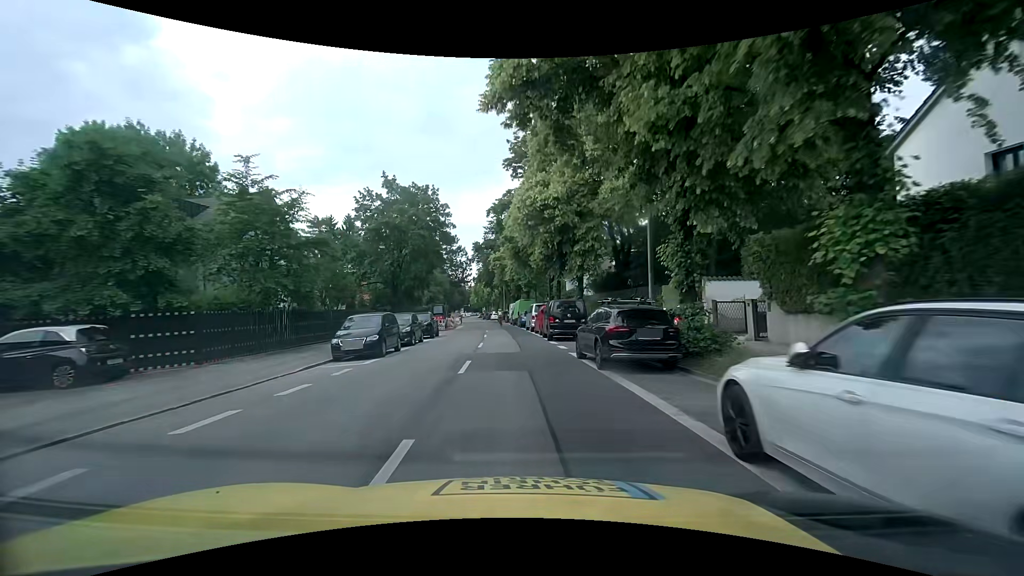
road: secondary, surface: asphalt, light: Day
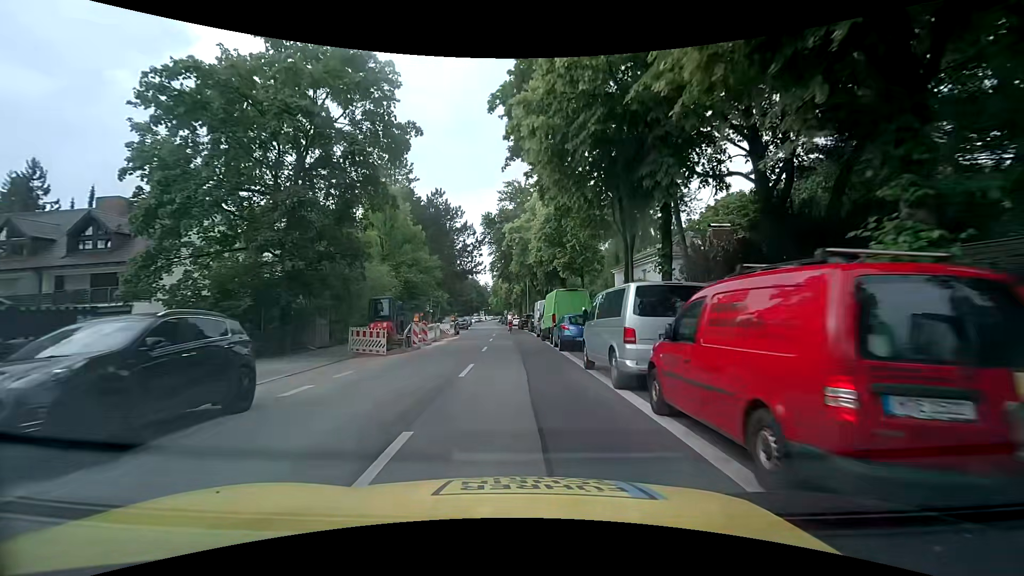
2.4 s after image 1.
(-0.7, +25.4) m; -3°
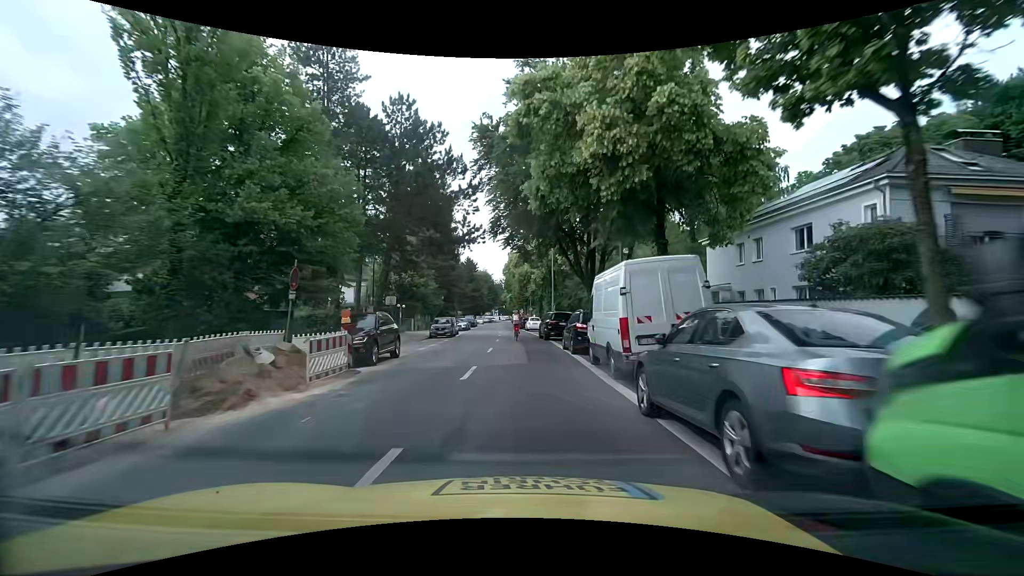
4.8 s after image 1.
(-0.4, +26.4) m; -2°
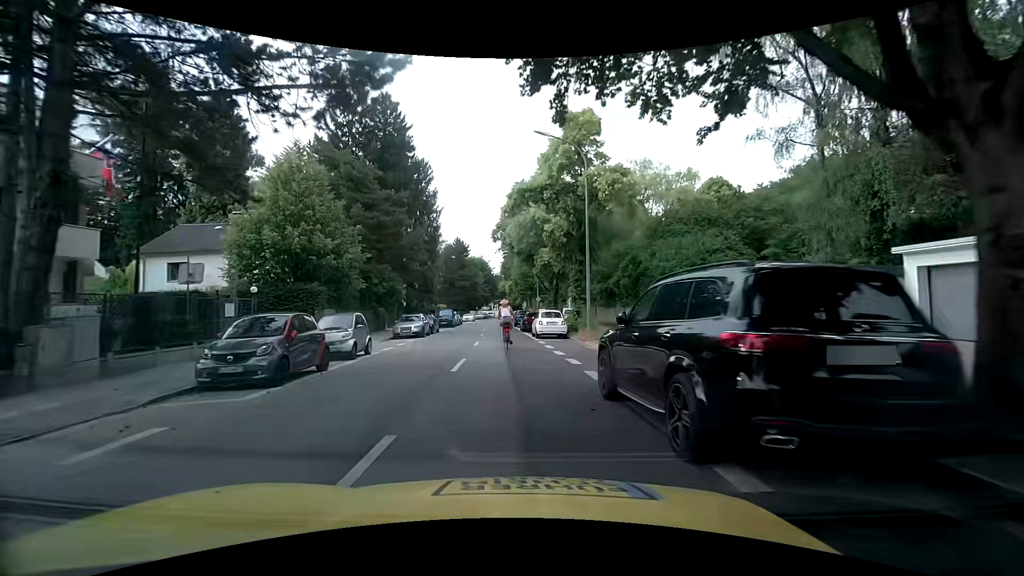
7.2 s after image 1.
(0.0, +26.1) m; 0°
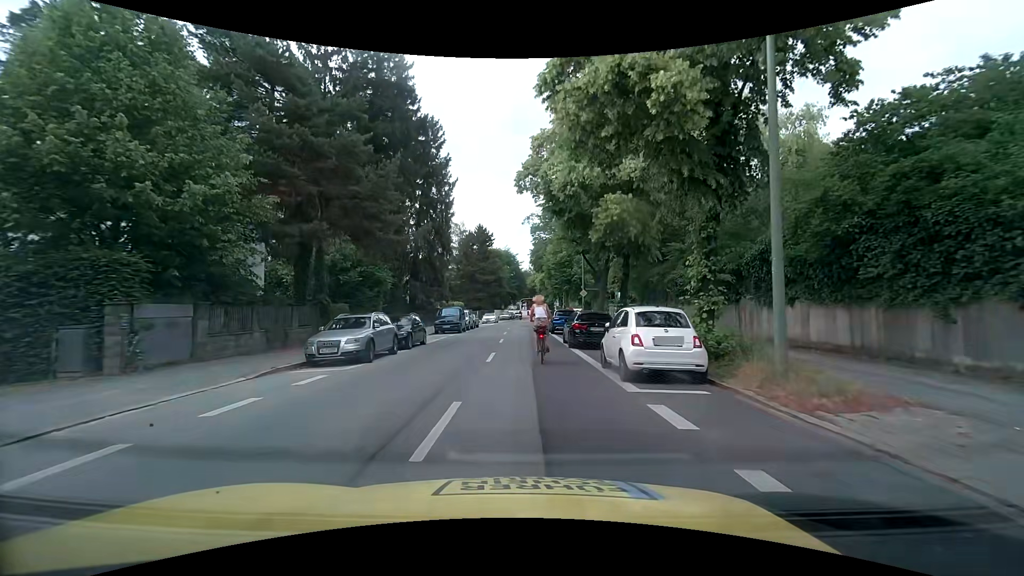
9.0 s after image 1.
(-0.6, +15.6) m; -3°
(0, +10) (0, +20) (0, +30) (0, +40) (0, +50) (0, +60) (+1, +70) (+1, +80) (+2, +90) (+2, +100) m
